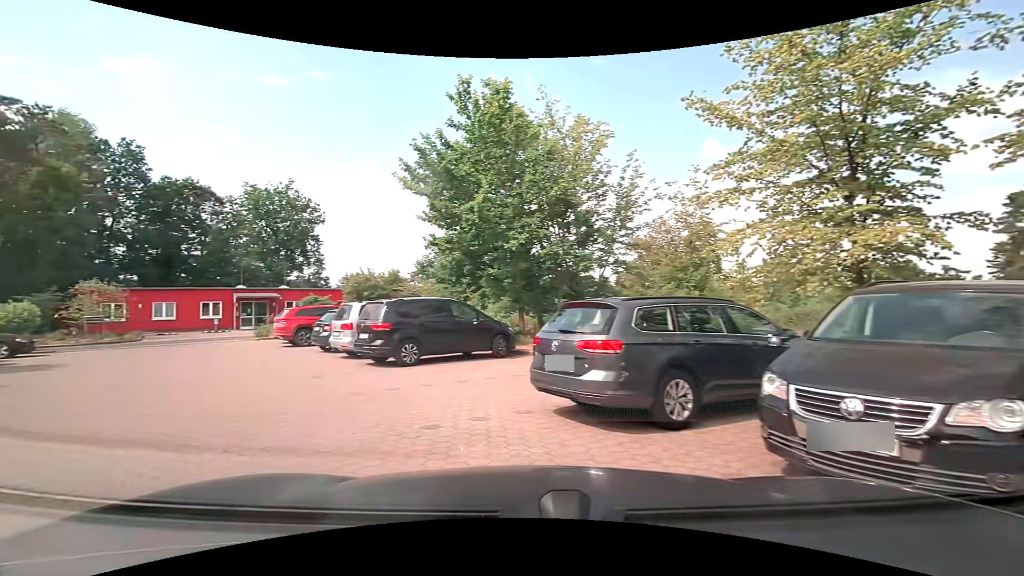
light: Day
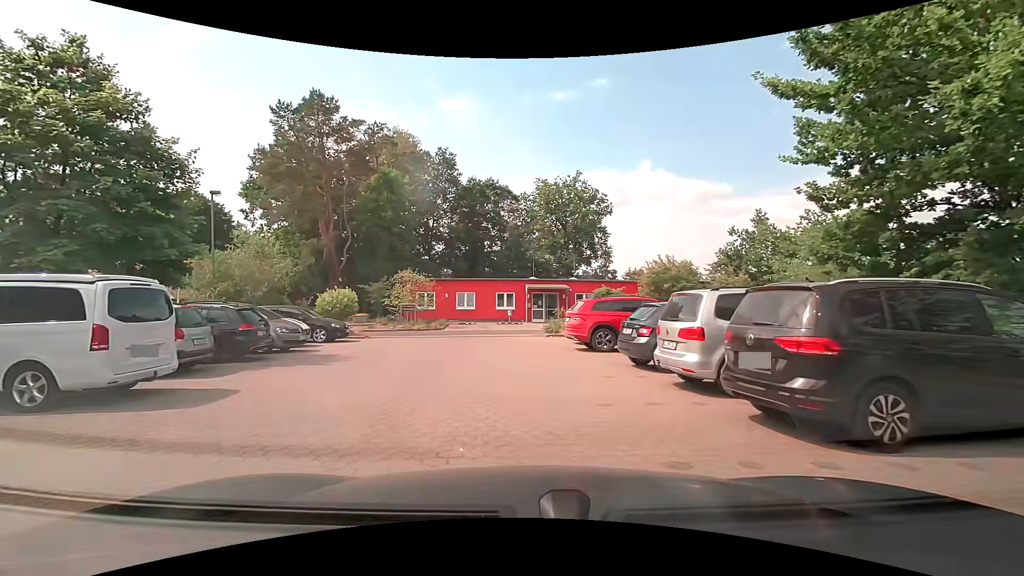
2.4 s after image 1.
(-2.3, +6.4) m; -31°
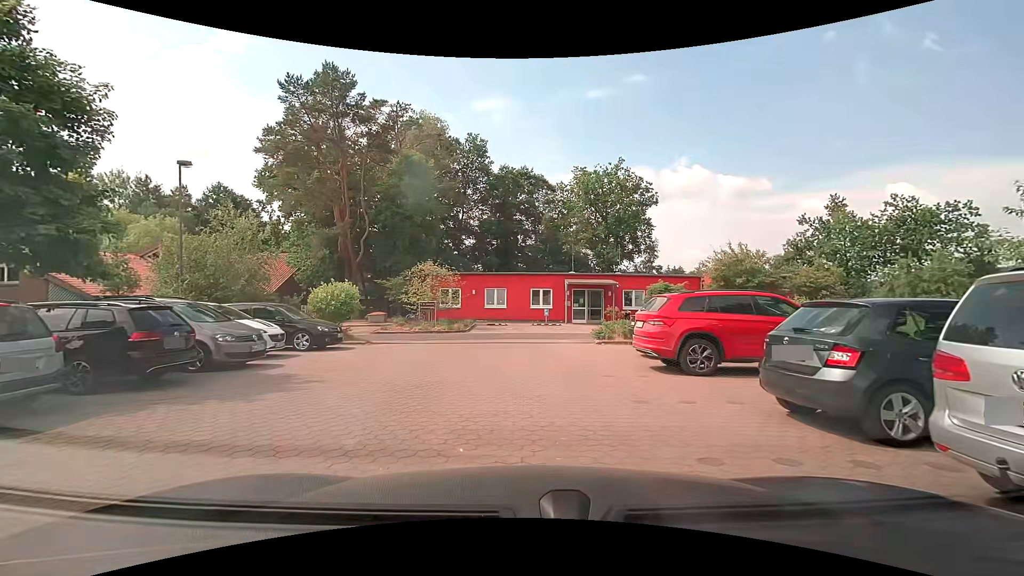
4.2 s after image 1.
(-0.4, +5.0) m; -6°
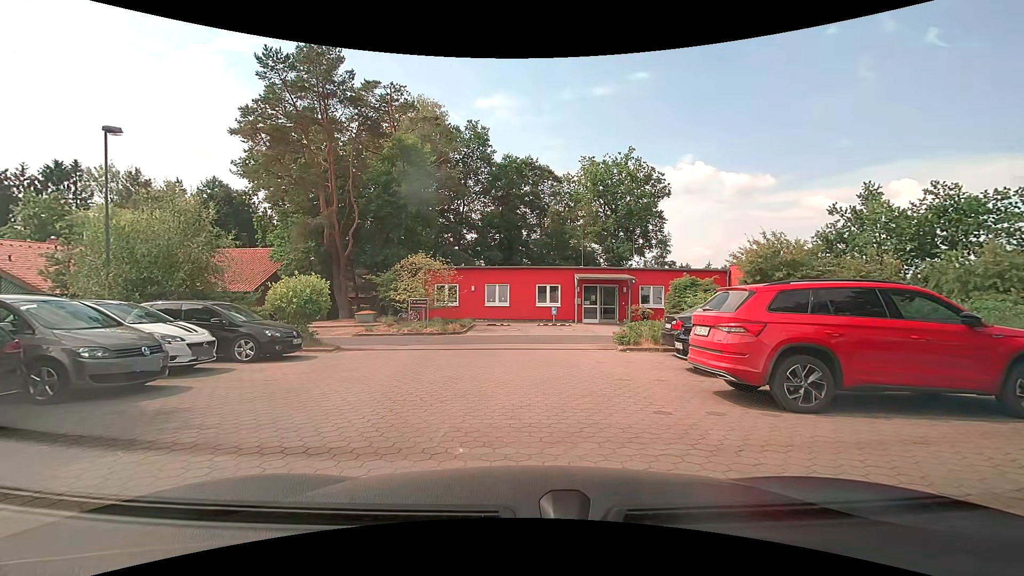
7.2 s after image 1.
(0.0, +3.2) m; -1°
